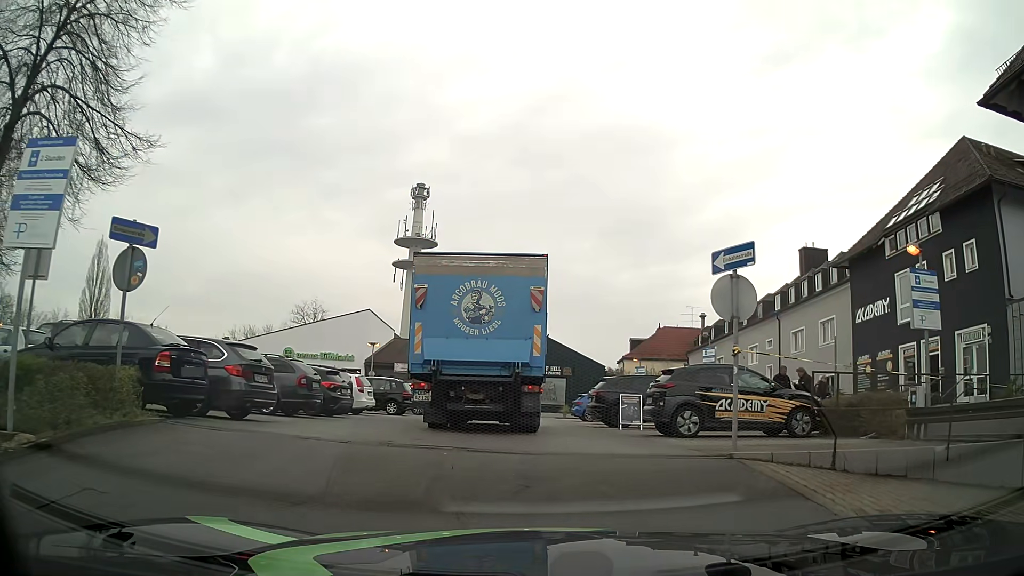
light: Day
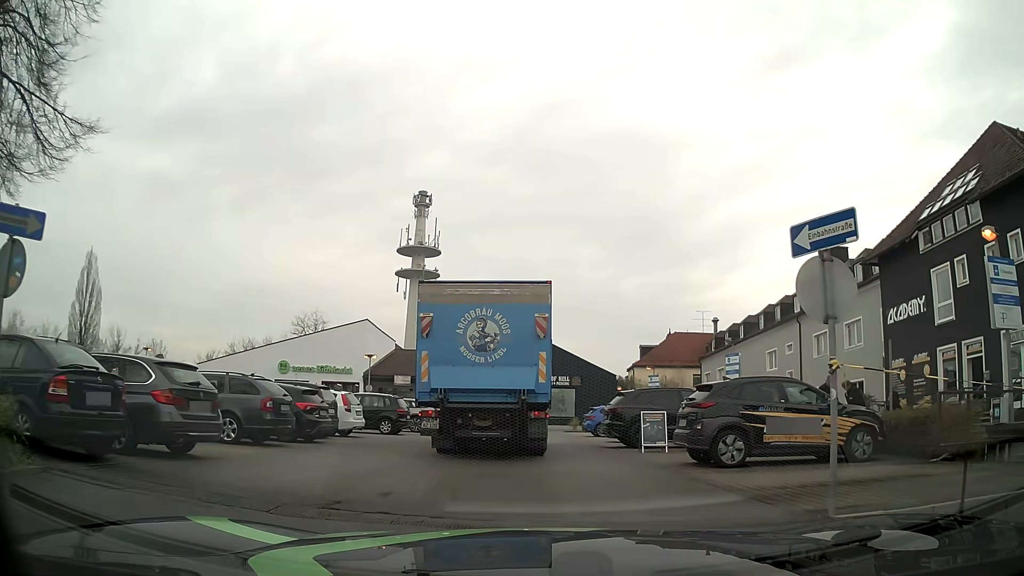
(0.0, +2.6) m; 0°
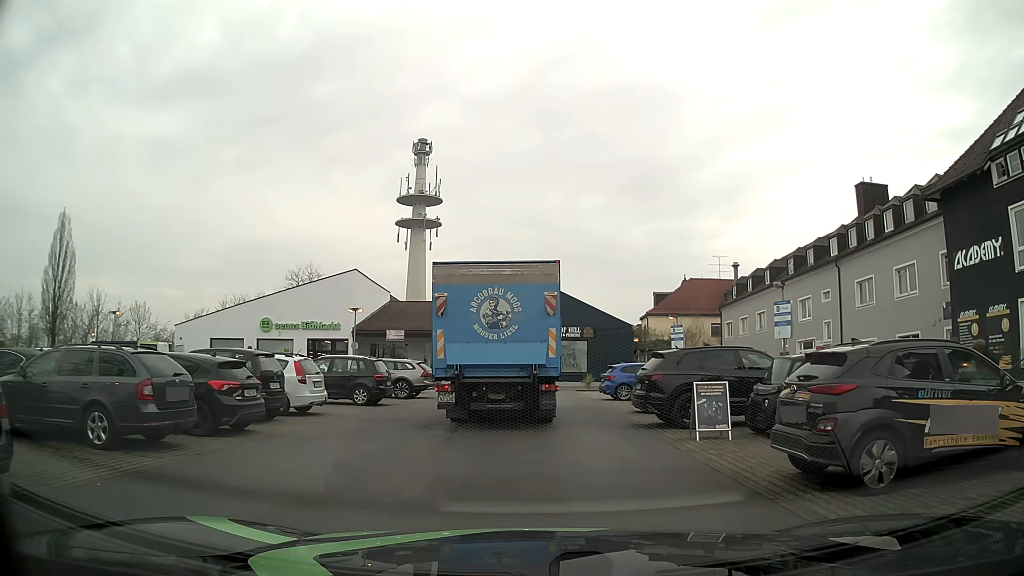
(0.0, +4.9) m; -1°
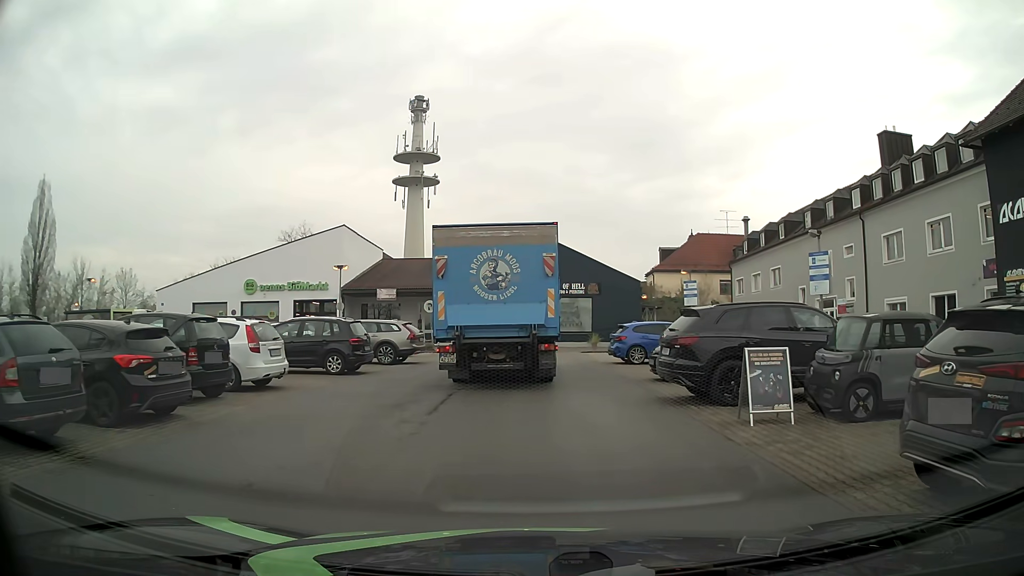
(0.0, +3.0) m; -1°
